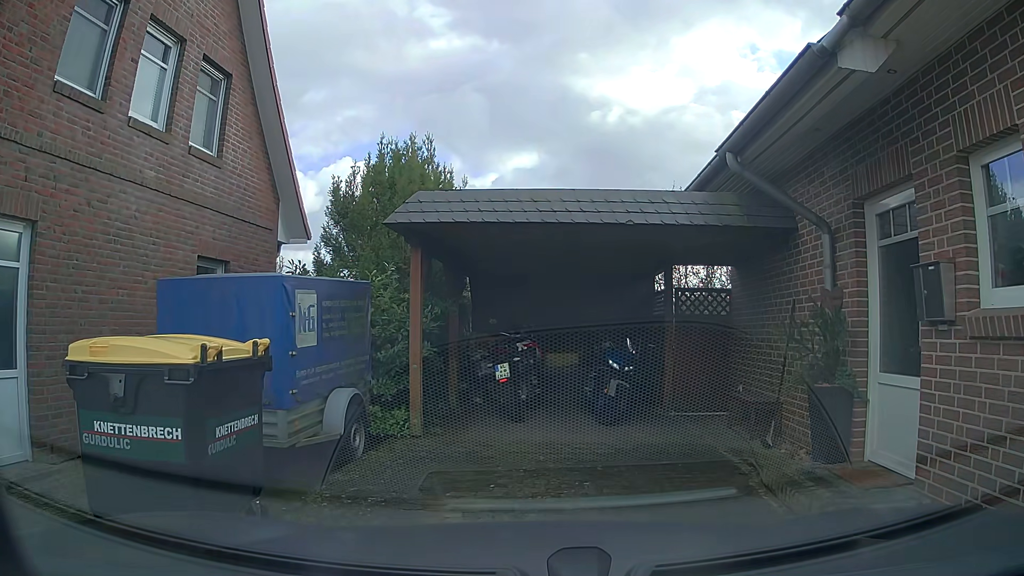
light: Day
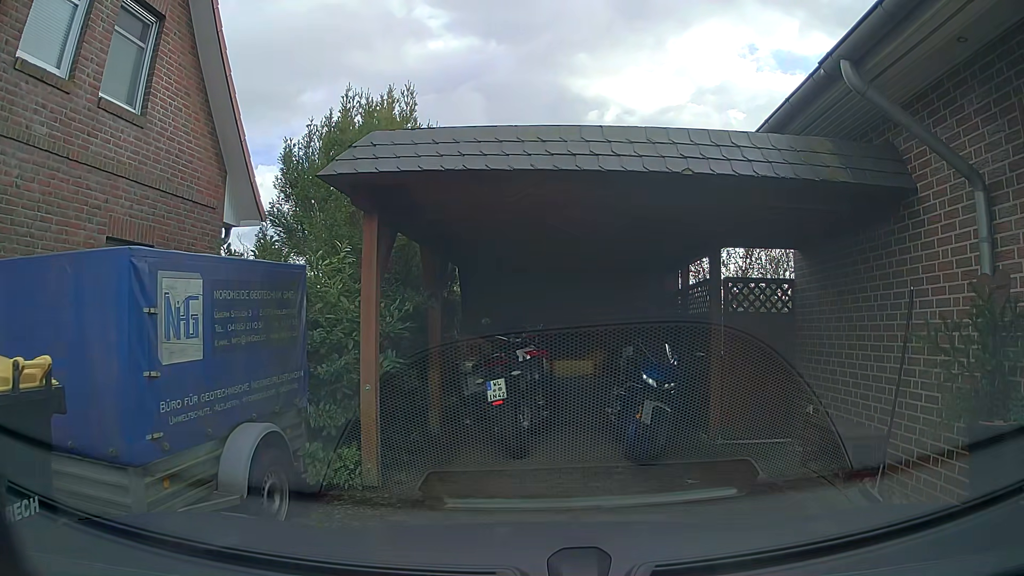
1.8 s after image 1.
(0.0, +2.4) m; 0°
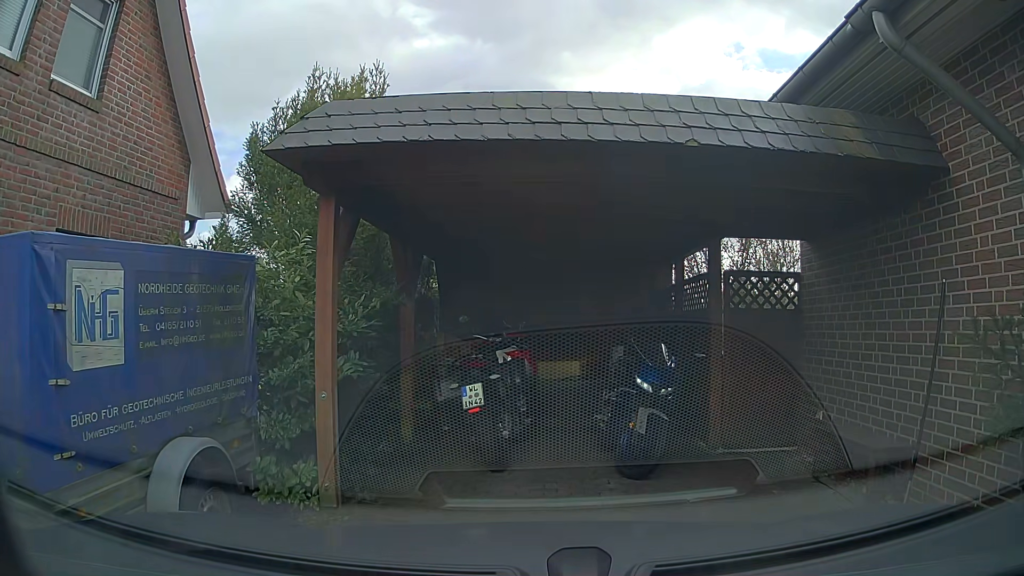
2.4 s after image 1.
(0.0, +0.6) m; 0°
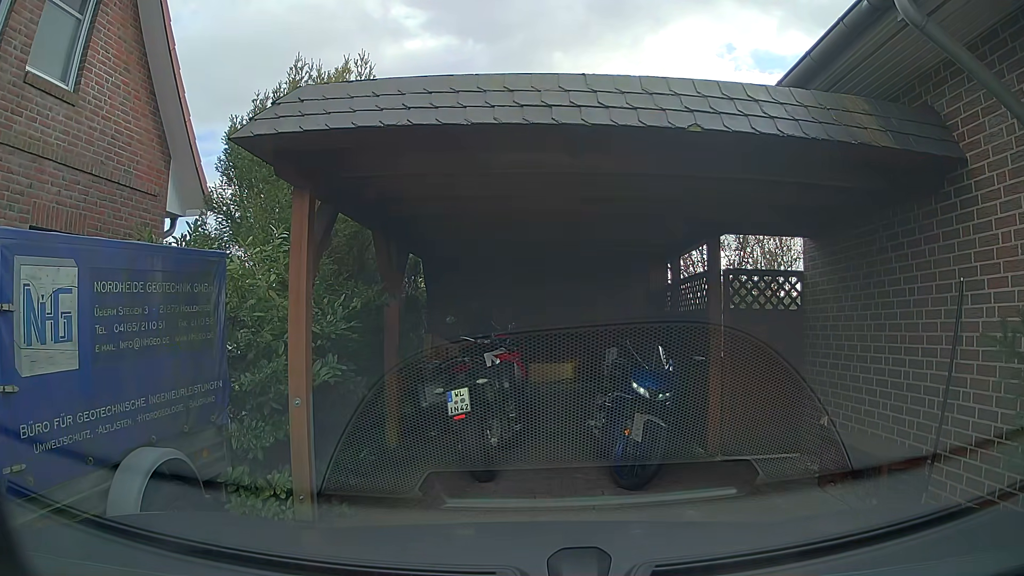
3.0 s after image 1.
(0.0, +0.3) m; 0°
